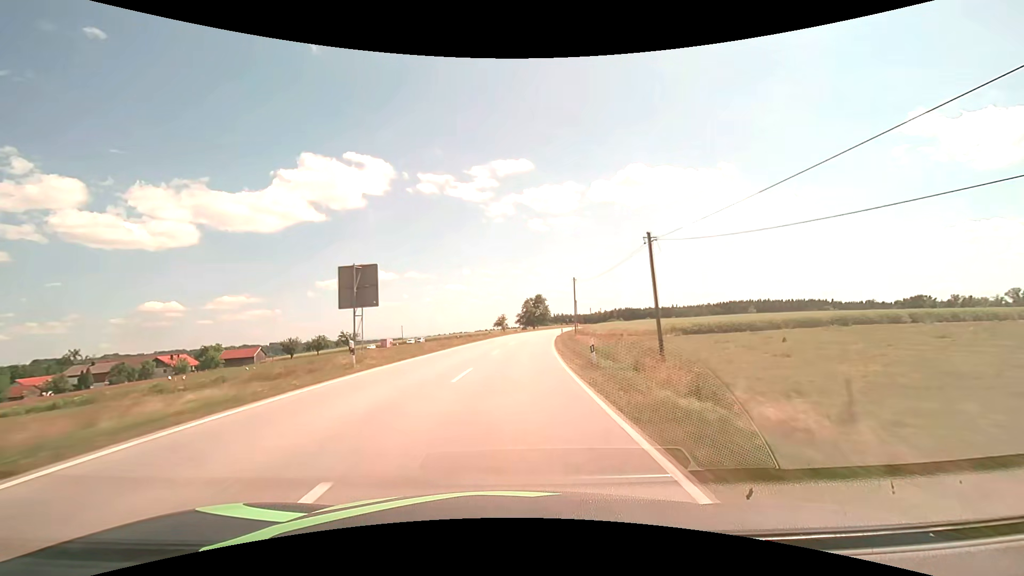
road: secondary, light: Day
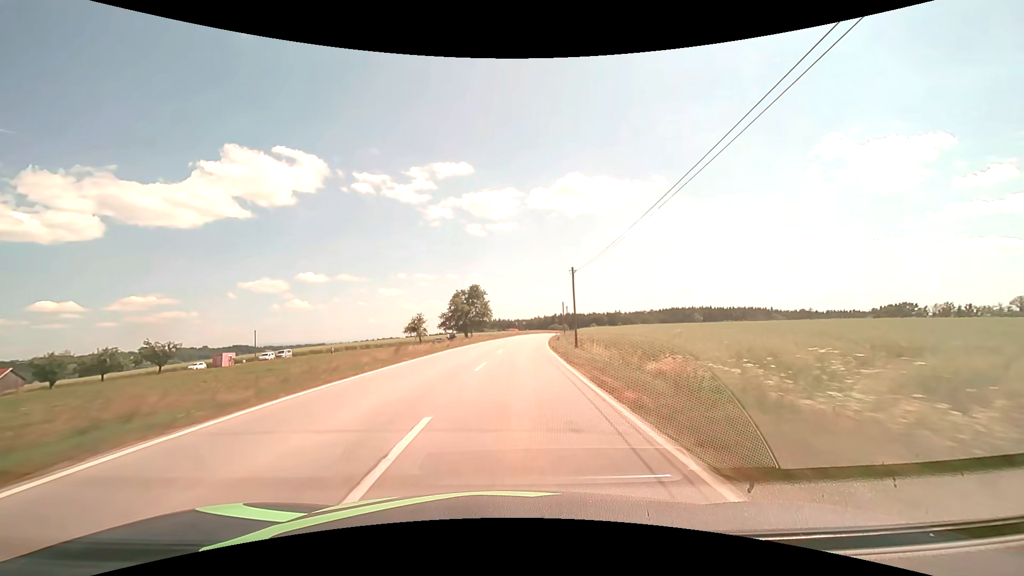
(+3.7, +56.5) m; +7°
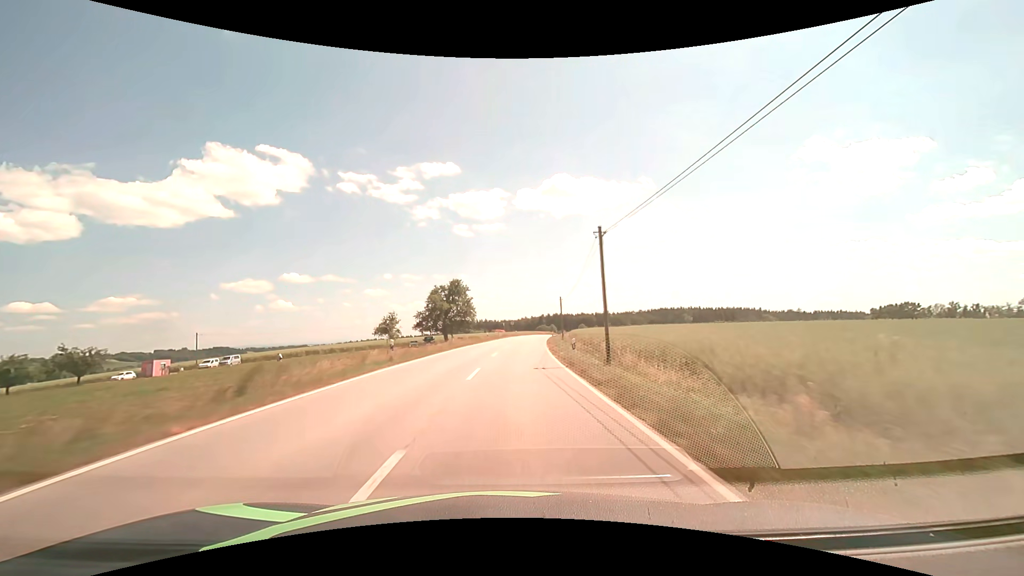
(+0.2, +14.1) m; +1°
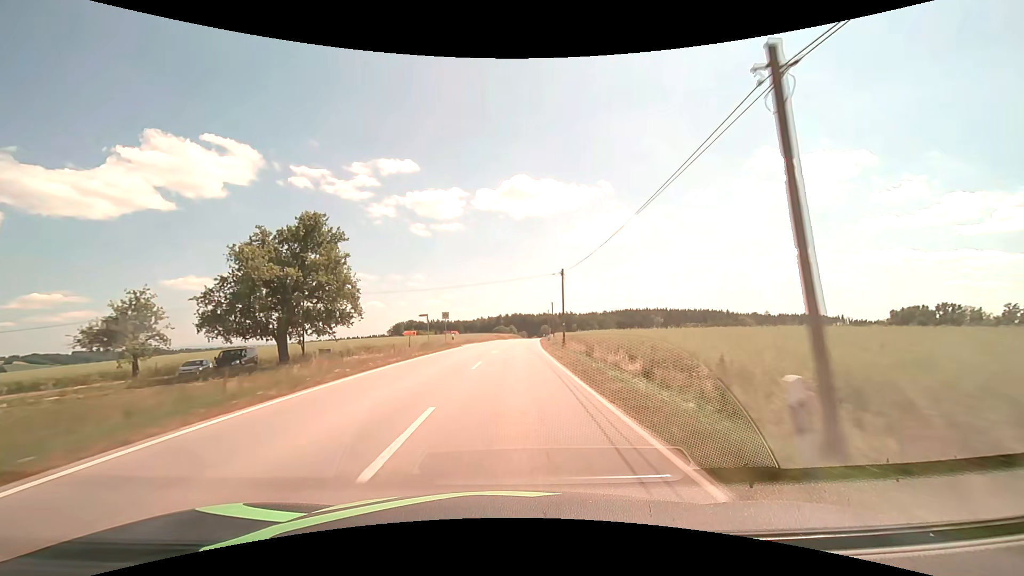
(+2.7, +56.6) m; +5°
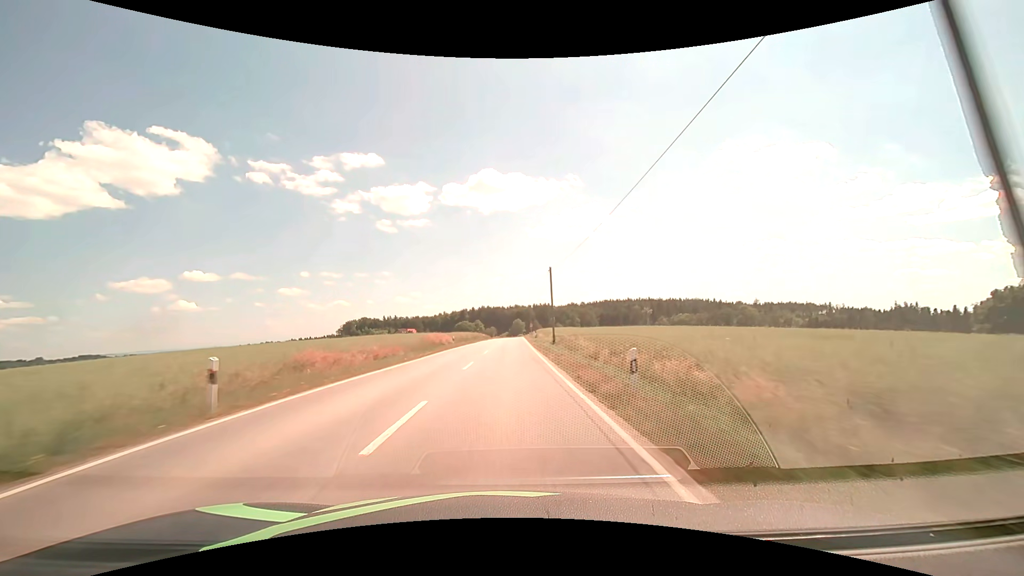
(+3.1, +70.9) m; +4°
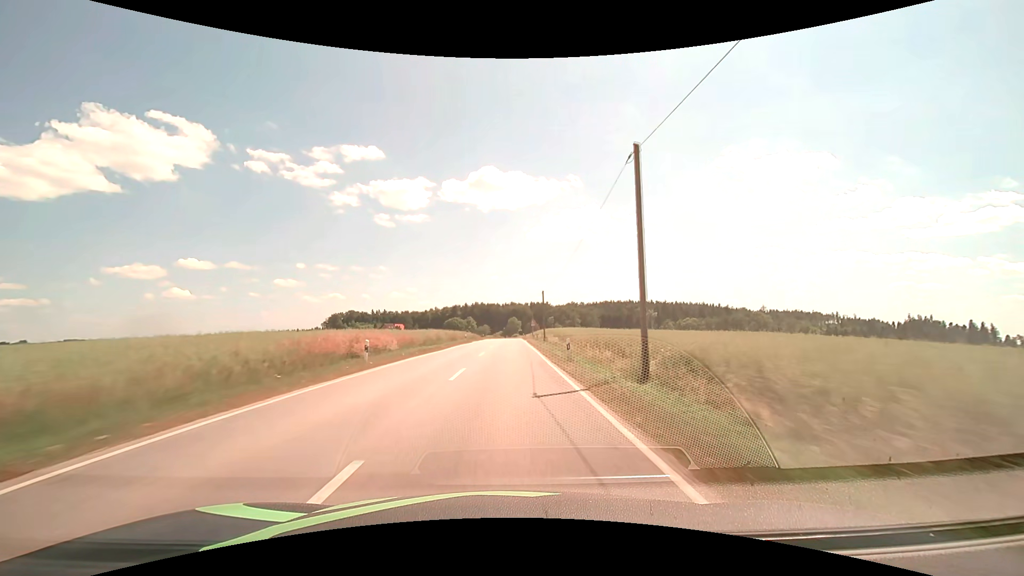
(0.0, +28.5) m; 0°
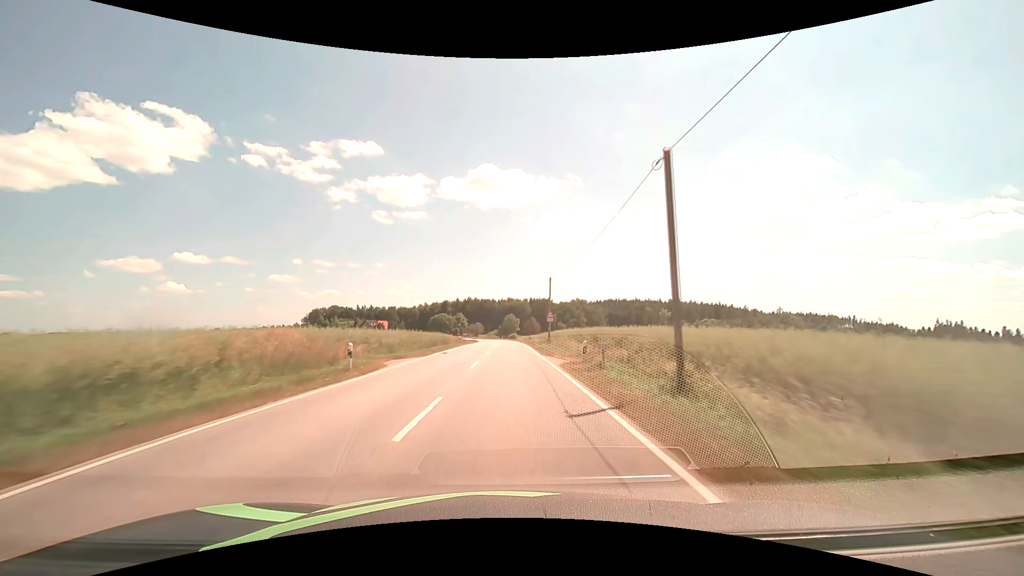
(+0.3, +42.8) m; +1°
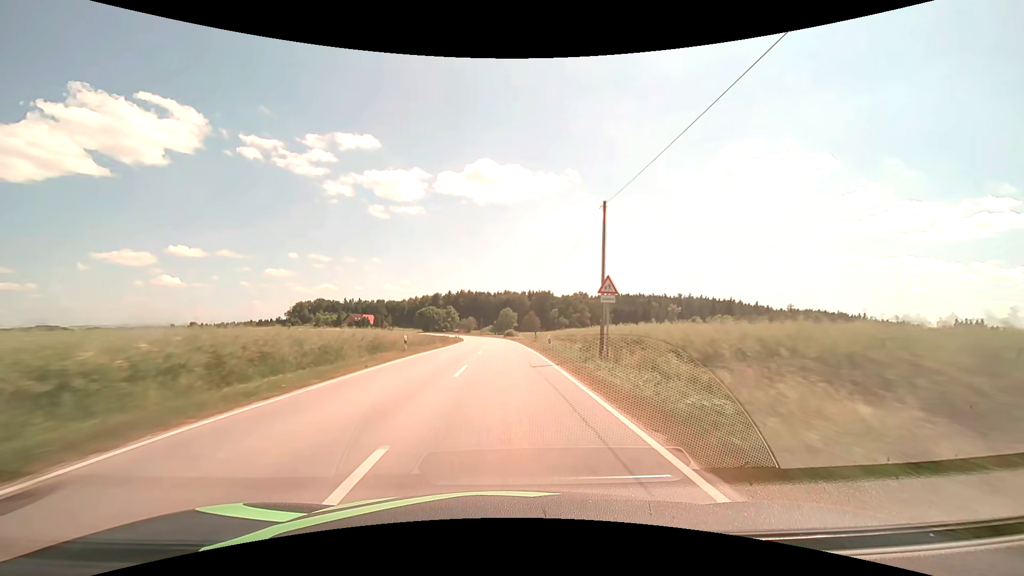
(0.0, +28.5) m; 0°
(0, +10) (0, +20) (0, +30) (0, +40) (-1, +50) (-1, +60) (-1, +70) (-2, +80) (-3, +90) (-4, +100) m
